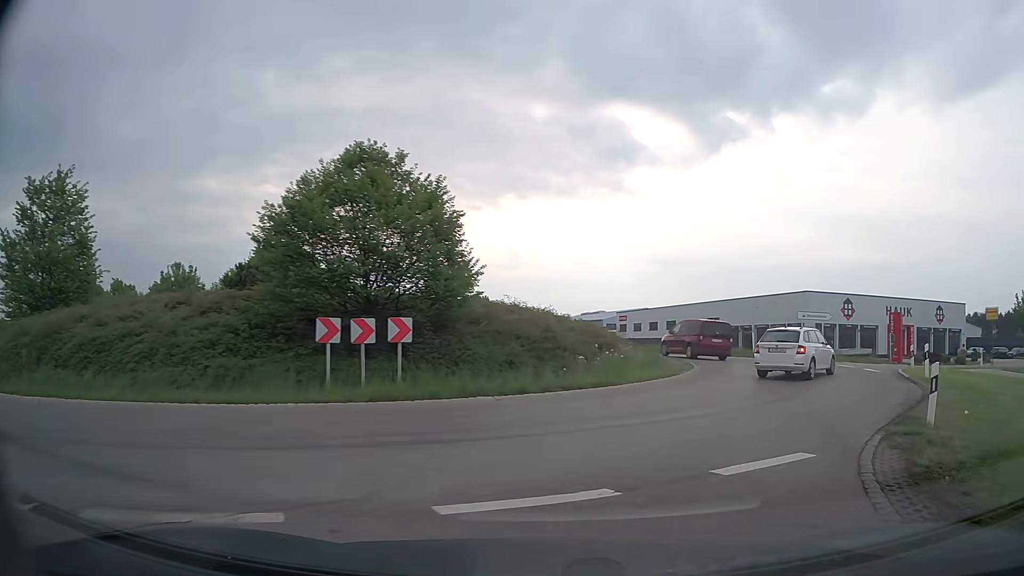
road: tertiary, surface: asphalt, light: Day
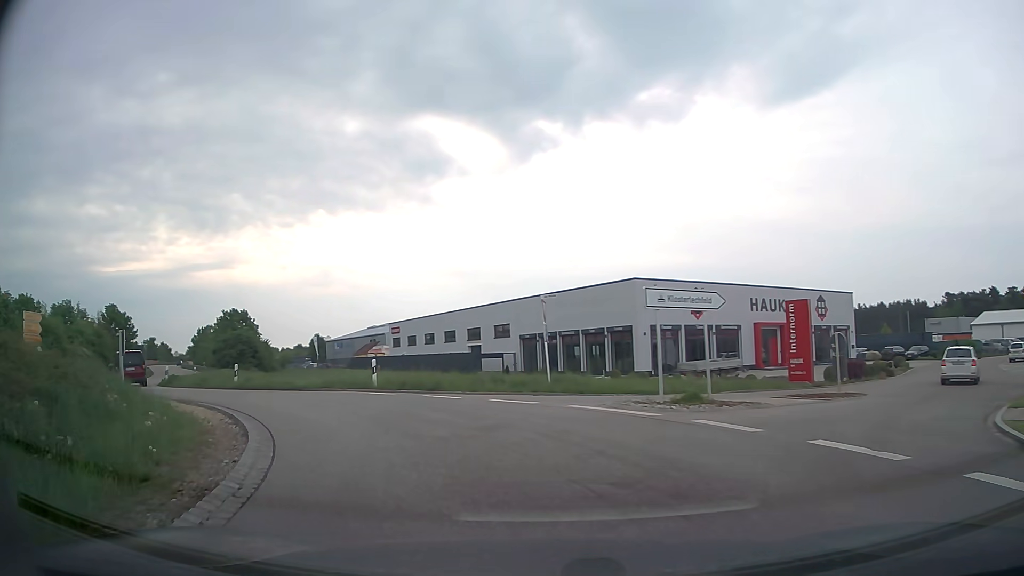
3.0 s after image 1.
(+6.7, +19.4) m; +18°
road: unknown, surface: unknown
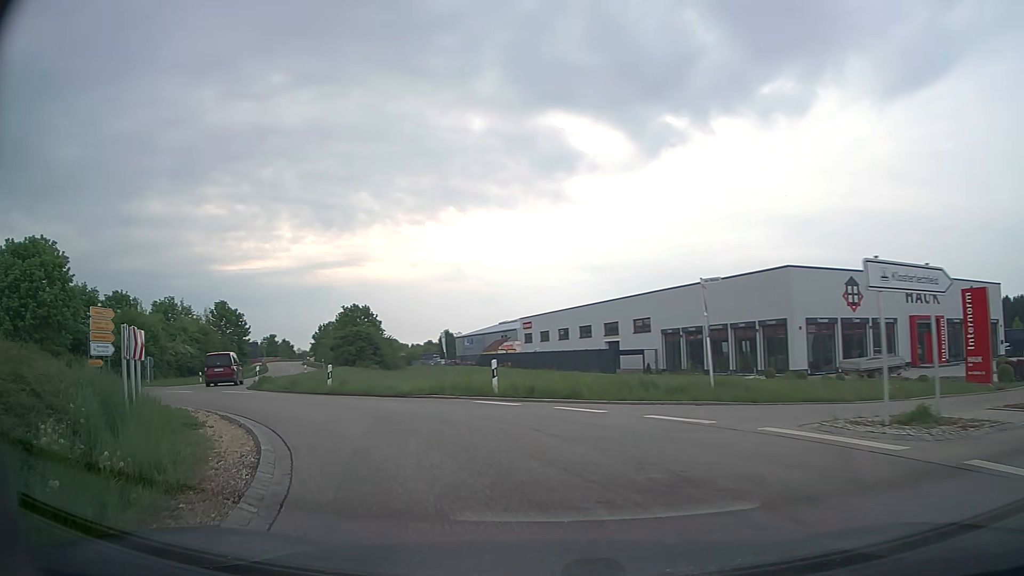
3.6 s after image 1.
(-0.4, +4.4) m; -12°
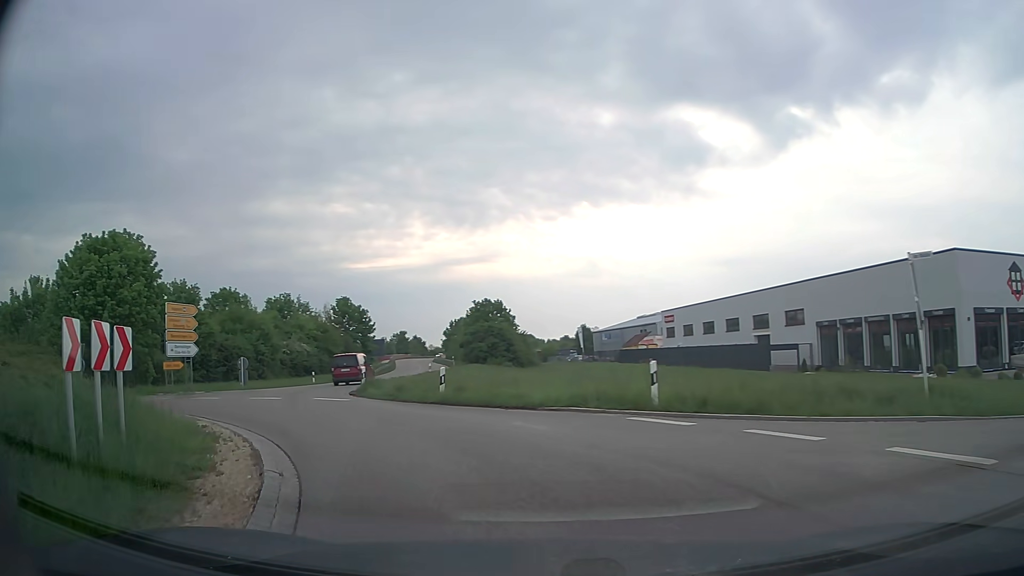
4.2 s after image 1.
(-0.4, +4.4) m; -11°
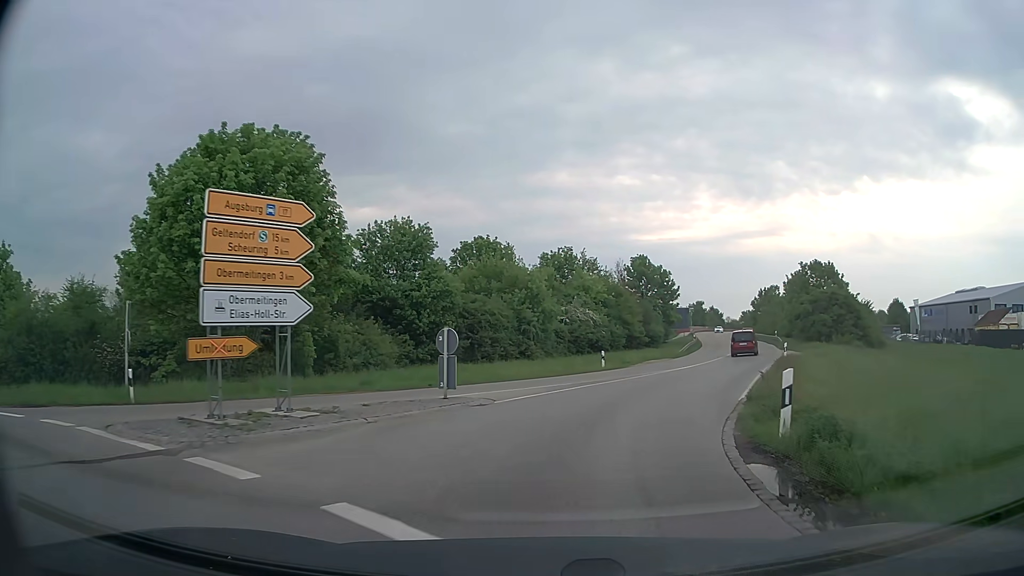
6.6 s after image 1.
(-6.1, +18.0) m; -26°
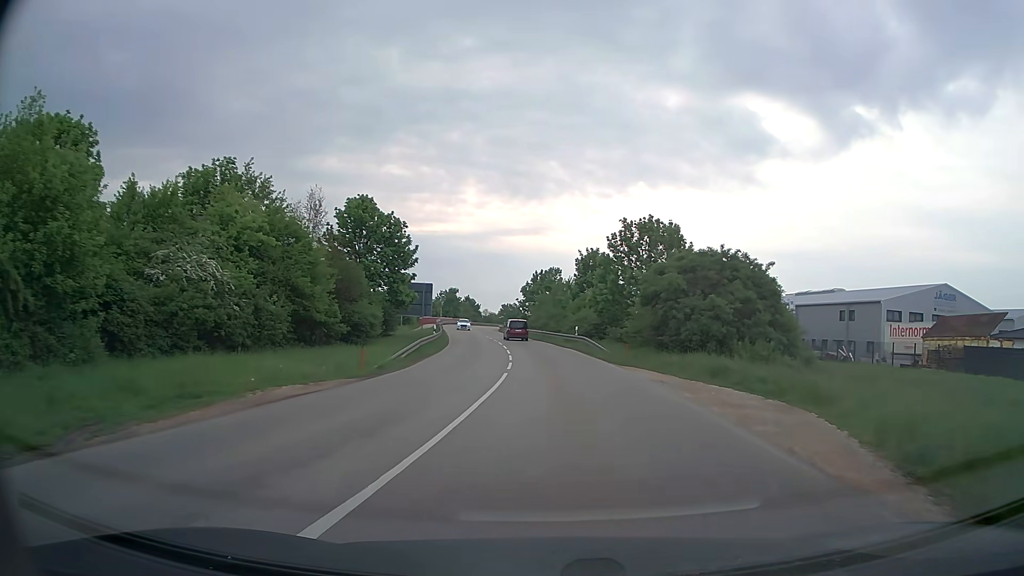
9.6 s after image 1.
(+7.1, +30.1) m; +21°
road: secondary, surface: asphalt
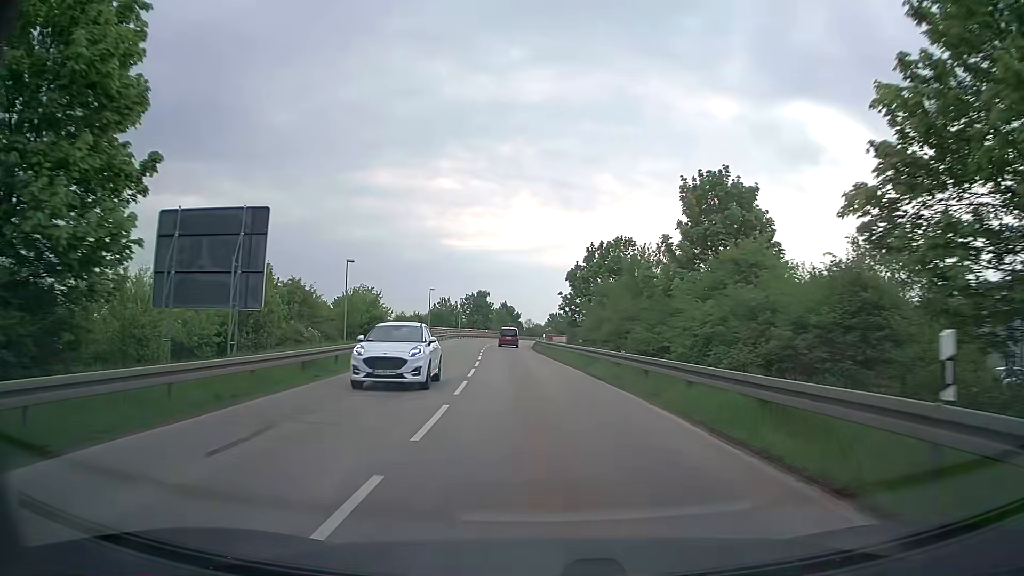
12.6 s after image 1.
(-0.3, +39.6) m; -4°
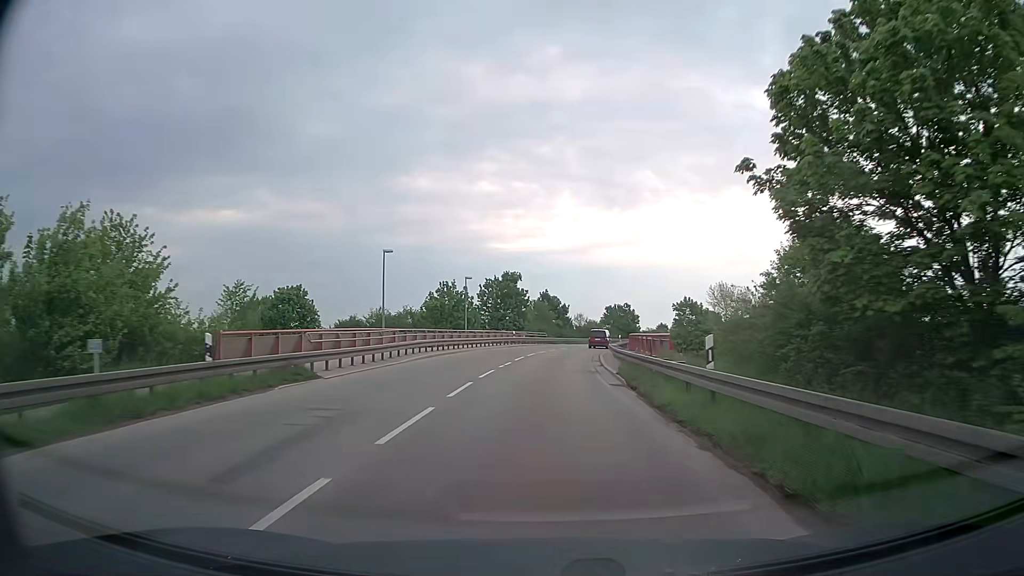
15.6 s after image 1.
(-2.0, +42.1) m; -4°
(0, +10) (0, +20) (+1, +30) (+1, +40) (+3, +50) (+4, +60) (+6, +70) (+9, +79) (+12, +89) (+15, +98) m
